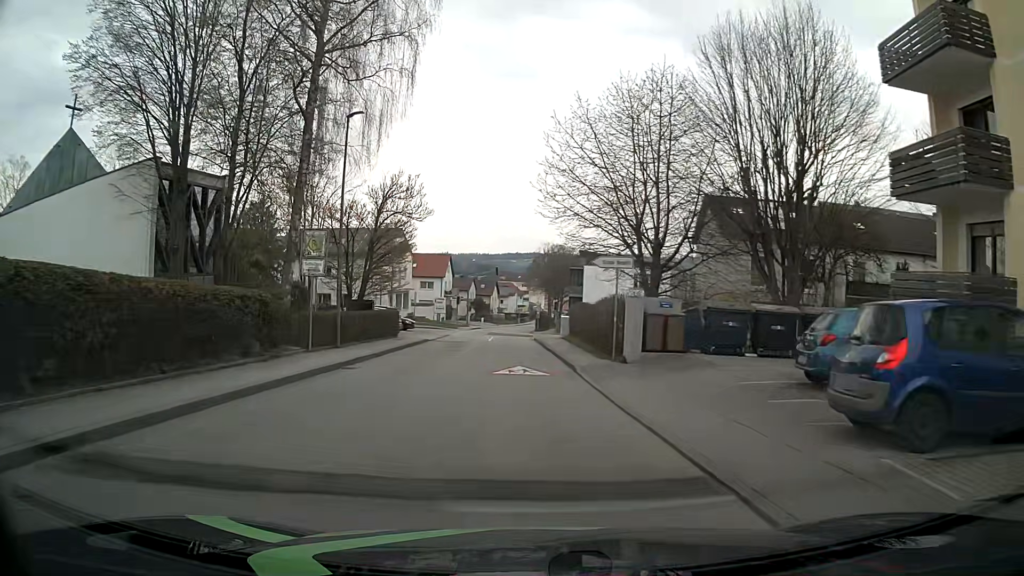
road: unclassified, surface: asphalt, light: Day
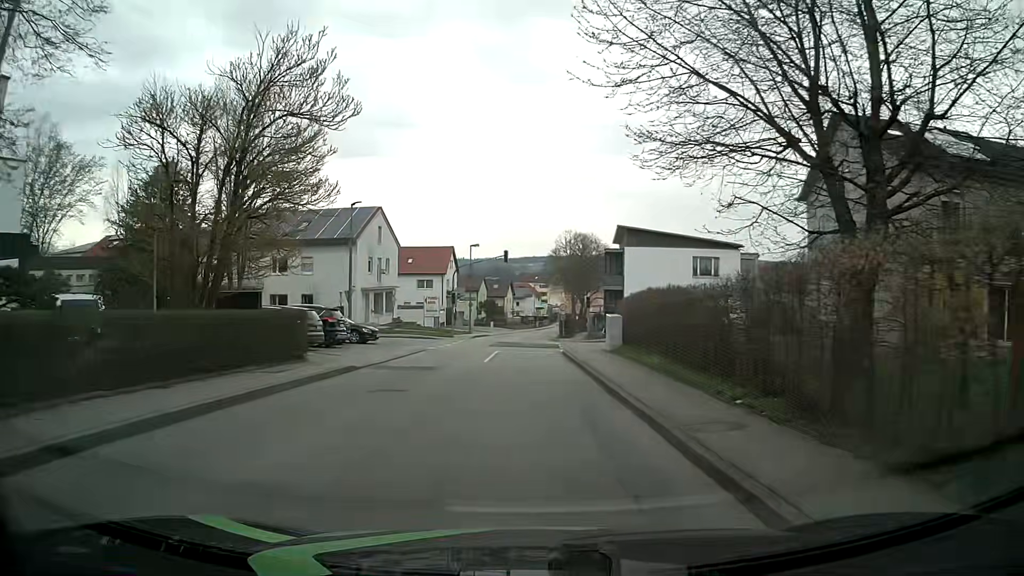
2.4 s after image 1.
(-0.4, +18.2) m; -1°
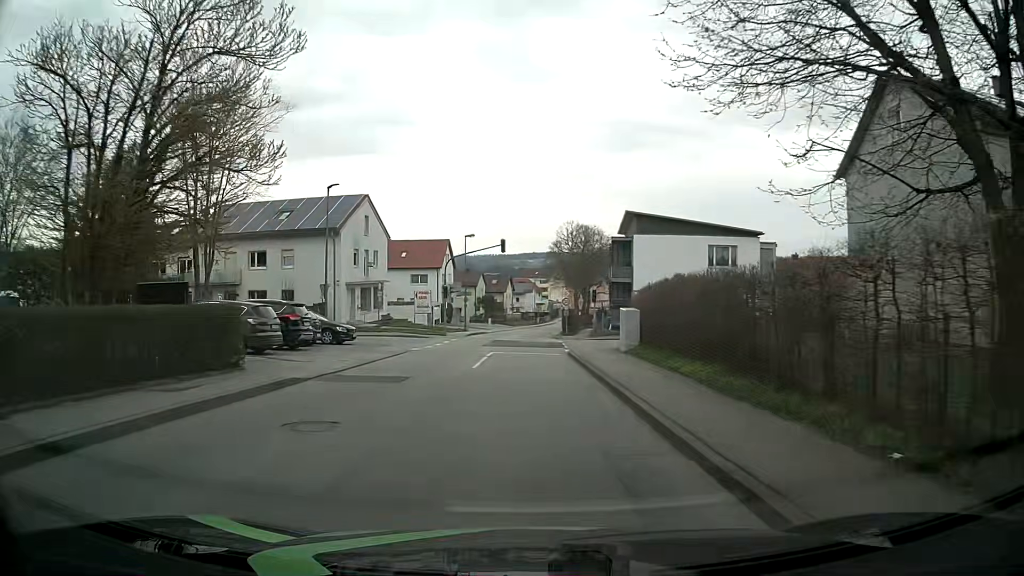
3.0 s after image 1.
(0.0, +4.5) m; 0°
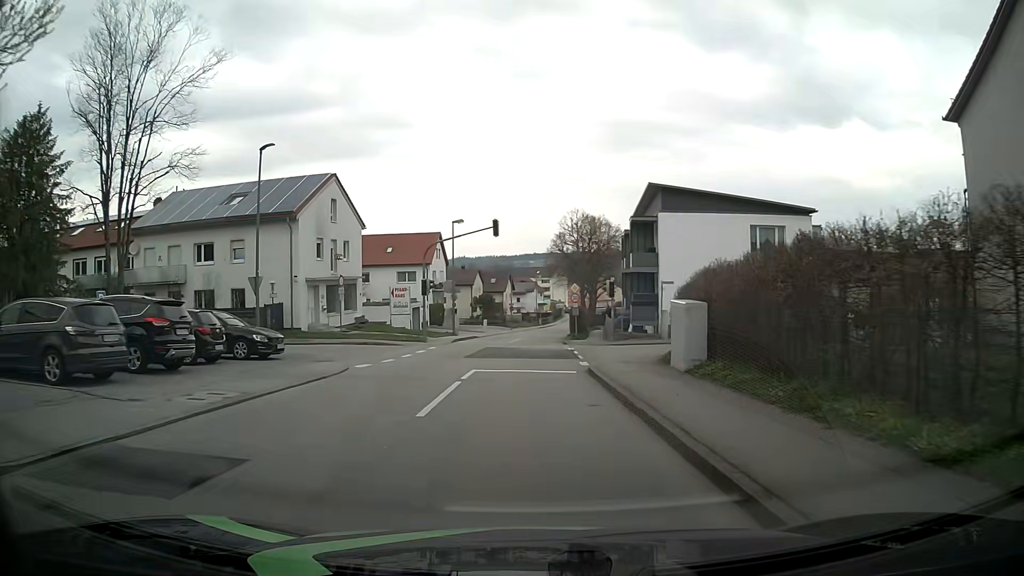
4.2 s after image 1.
(-0.1, +9.0) m; 0°
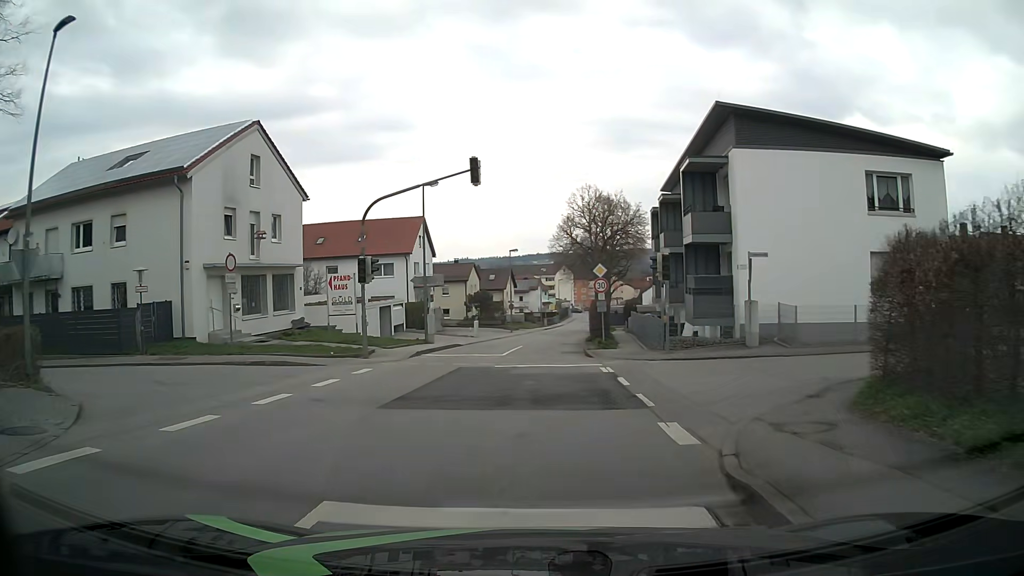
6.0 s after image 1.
(-0.2, +13.5) m; -1°
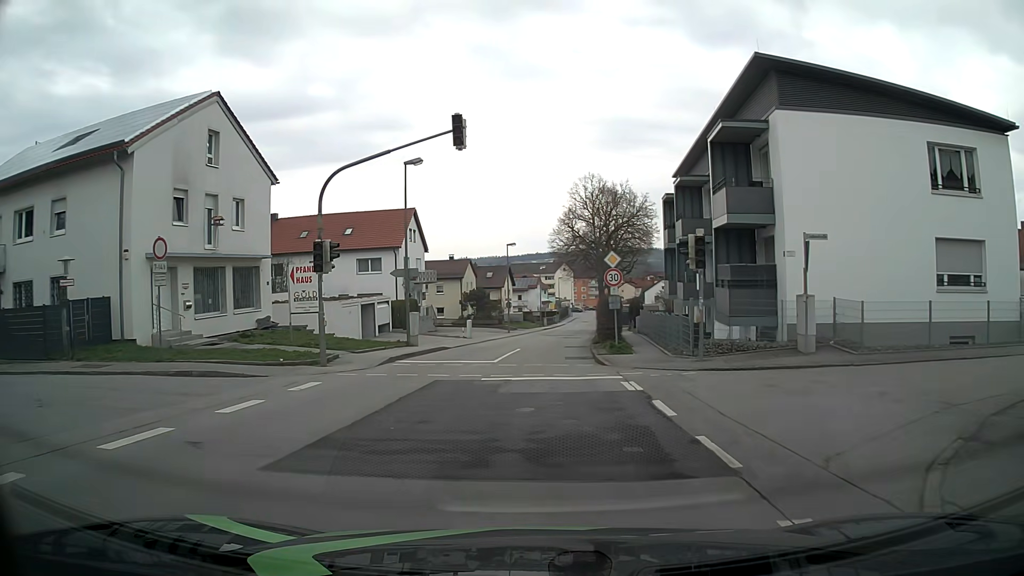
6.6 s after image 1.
(0.0, +4.5) m; 0°
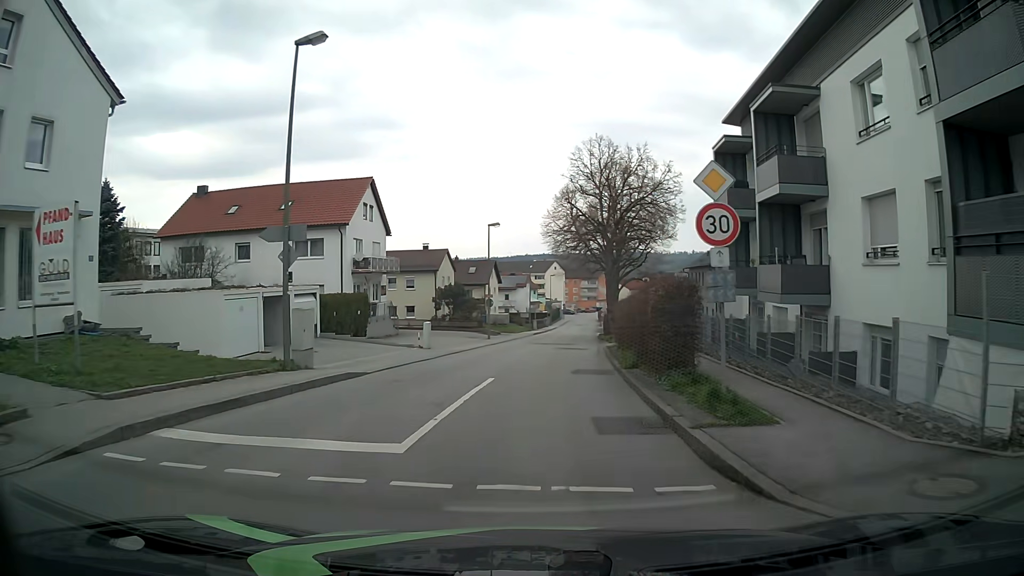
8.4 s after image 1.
(+0.1, +13.4) m; +2°
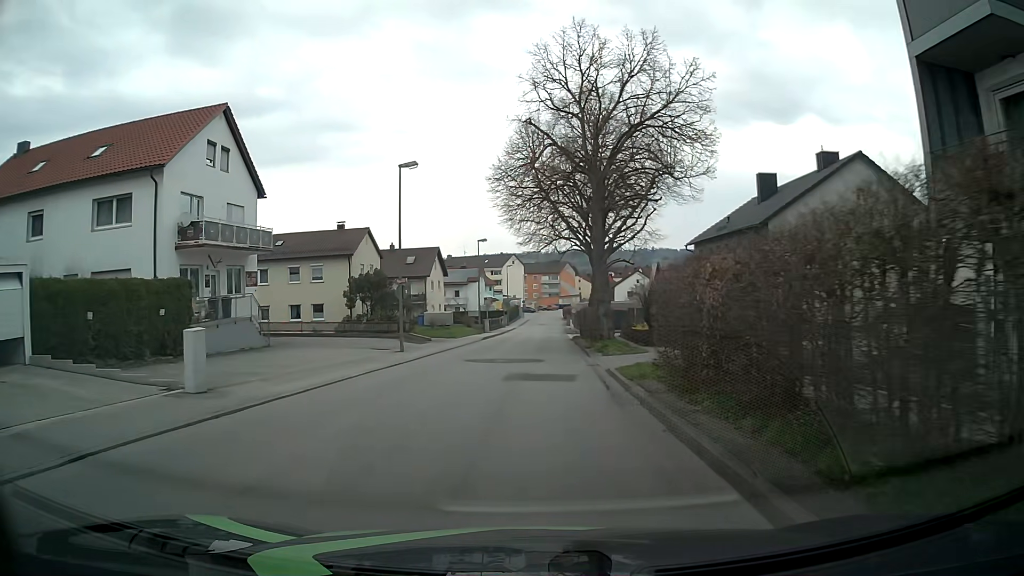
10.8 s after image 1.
(+0.4, +18.0) m; +3°
